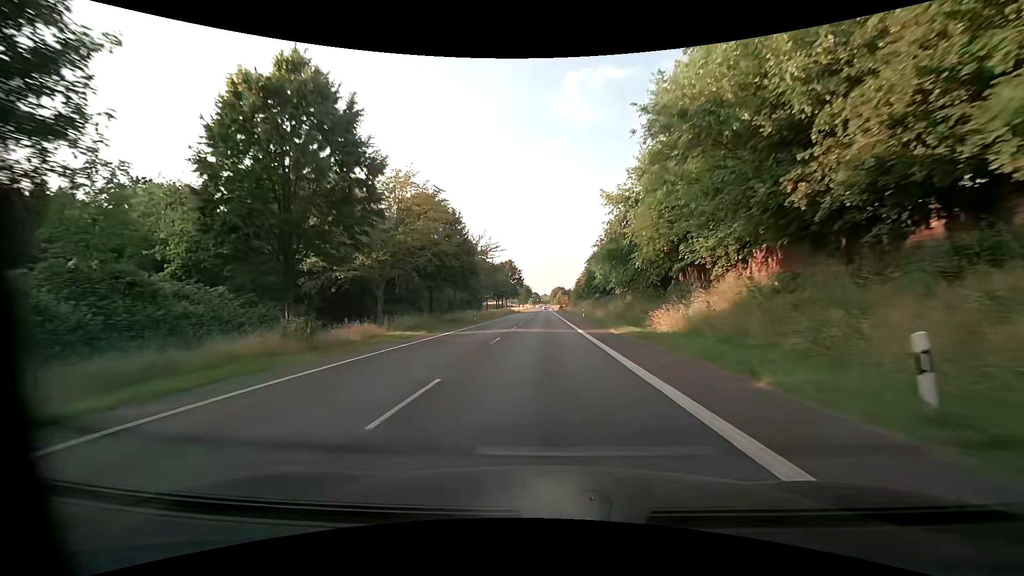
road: primary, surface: asphalt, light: Day
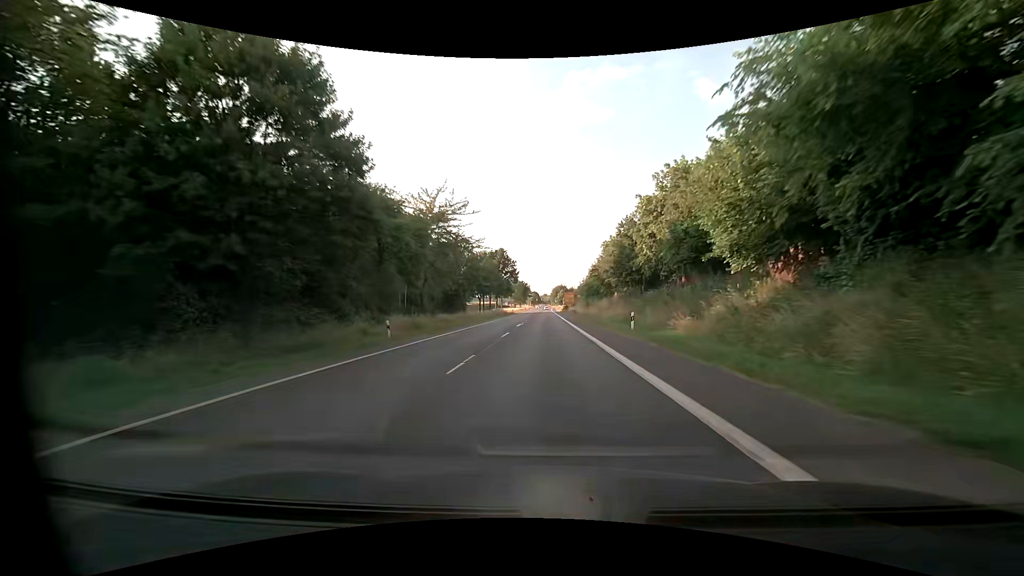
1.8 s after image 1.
(+0.2, +32.1) m; 0°
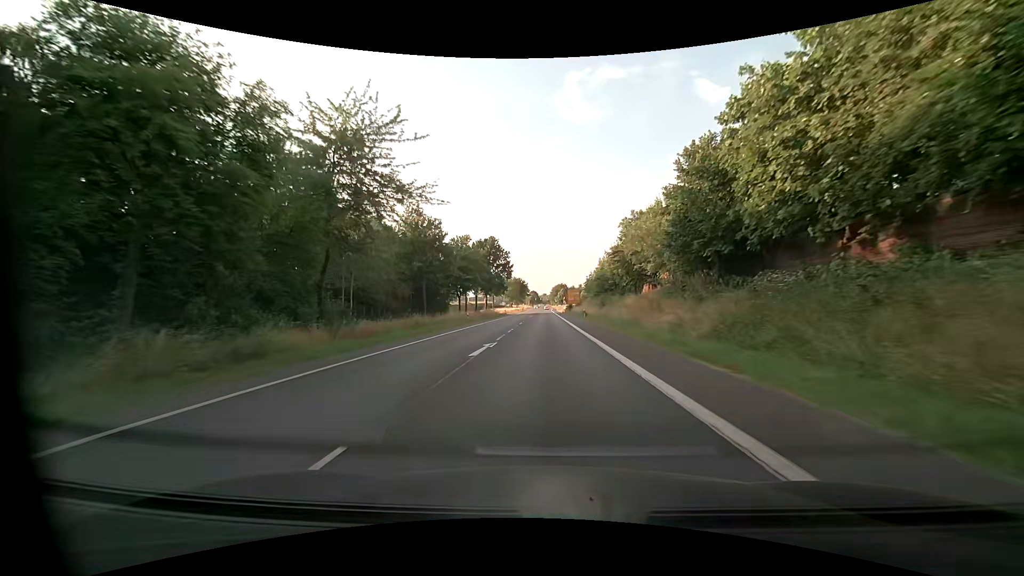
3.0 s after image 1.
(0.0, +21.4) m; 0°
(0, +10) (0, +20) (0, +30) (0, +40) (0, +50) (0, +60) (0, +70) (0, +80) (0, +90) (0, +100) m
